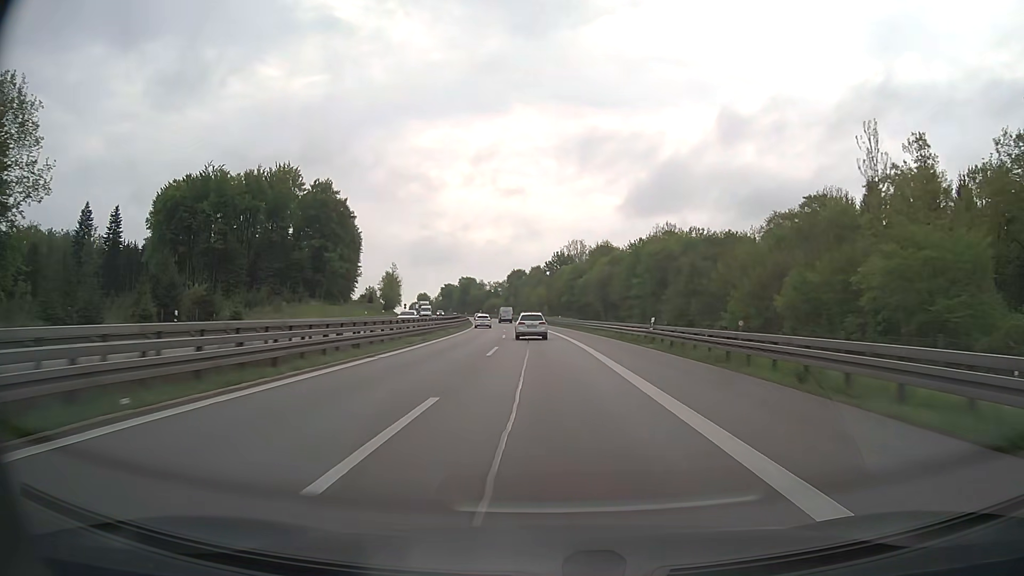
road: motorway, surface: asphalt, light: Day
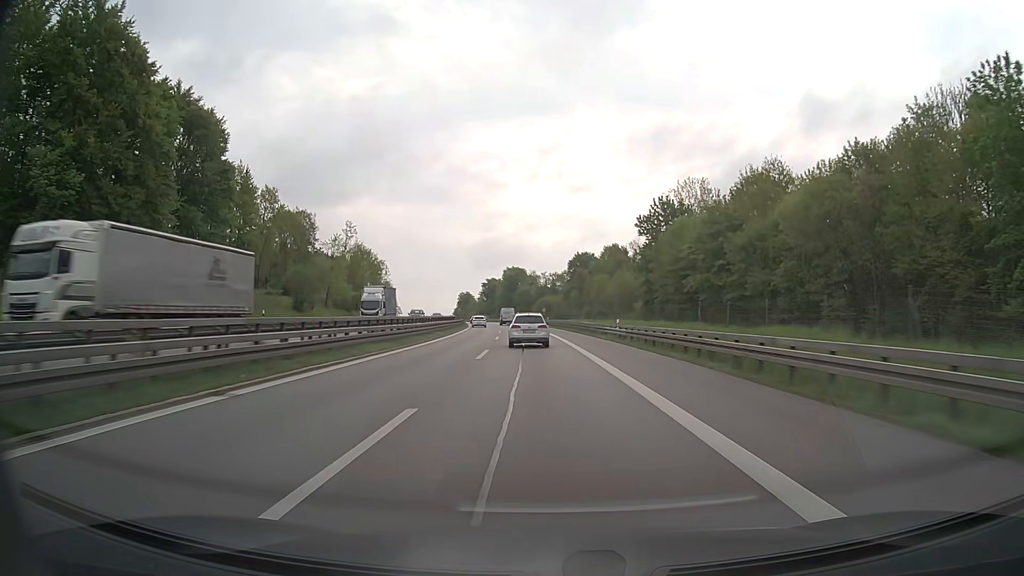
(-4.2, +91.3) m; -5°
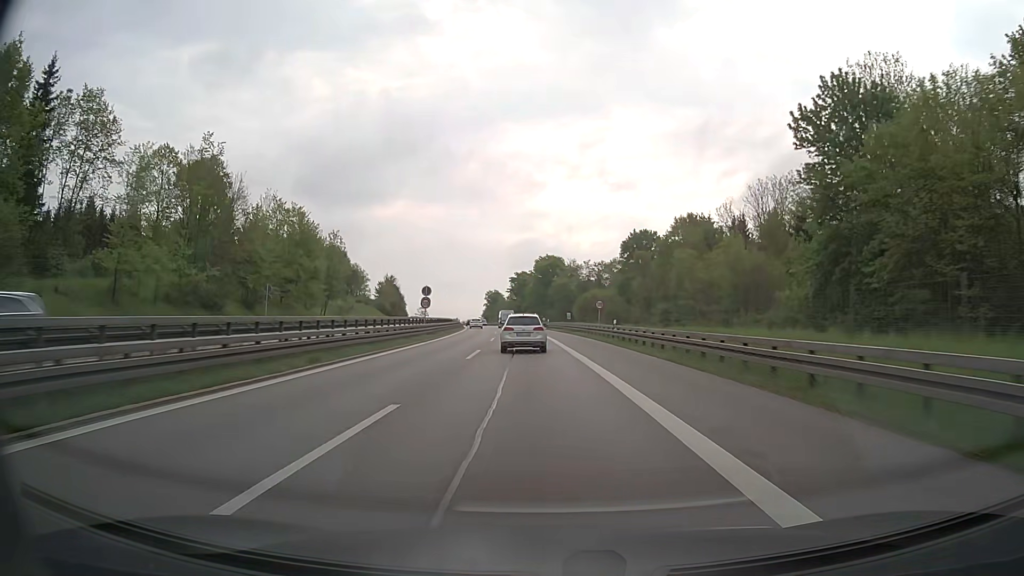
(-1.5, +53.6) m; -3°
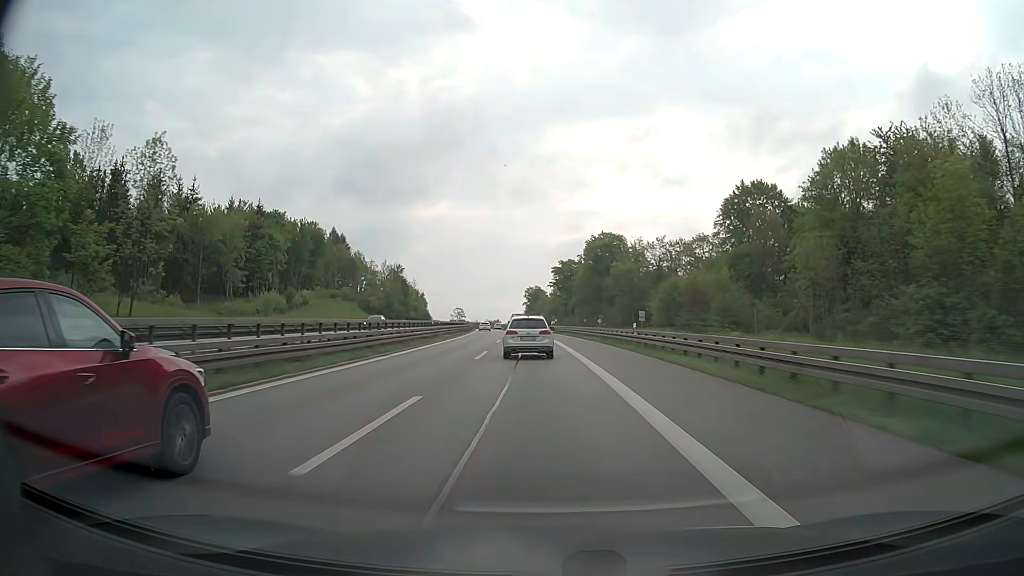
(-1.7, +52.8) m; -4°
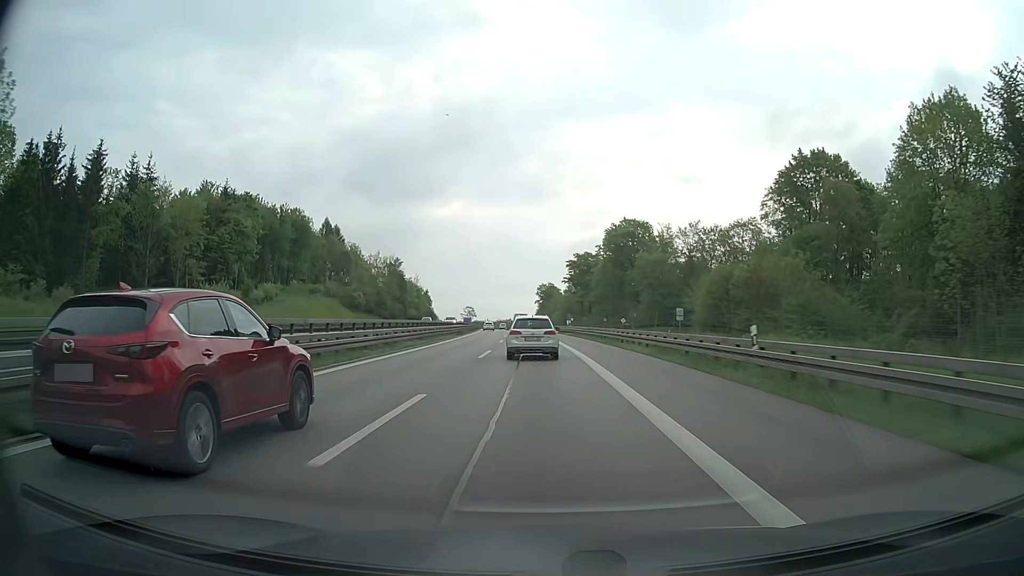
(-0.2, +17.6) m; -1°
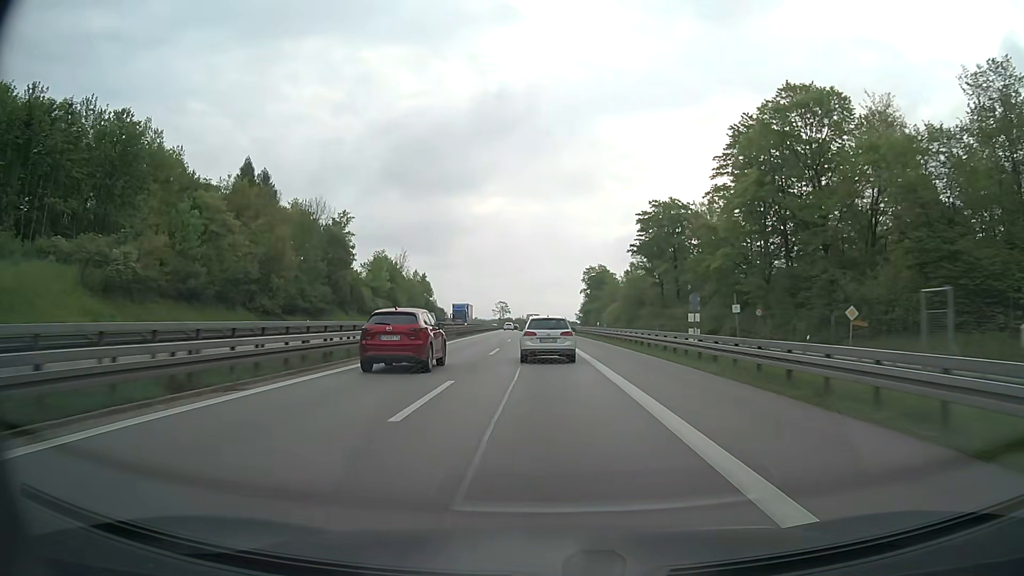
(-2.2, +69.3) m; -4°
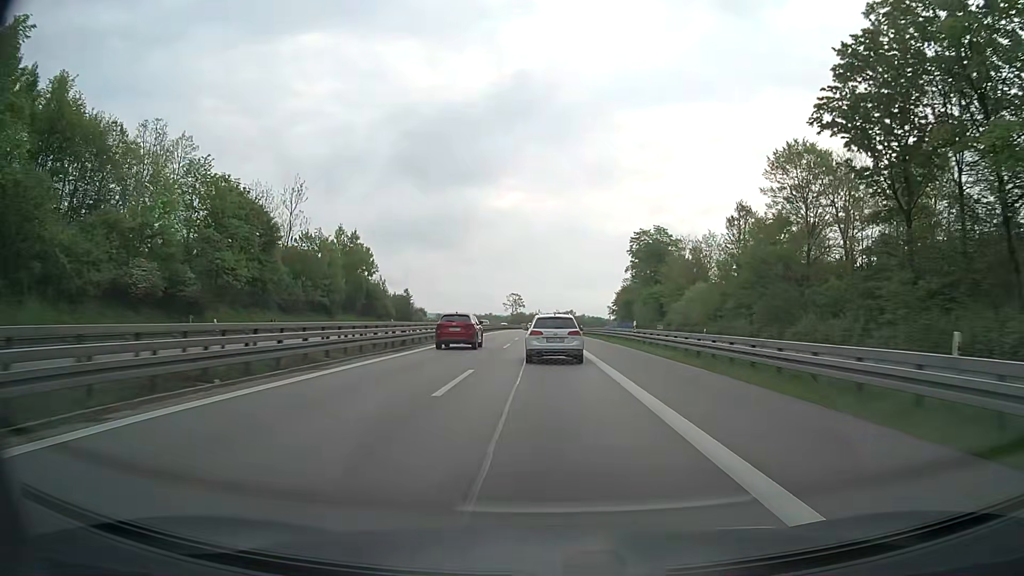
(-1.3, +69.4) m; -2°
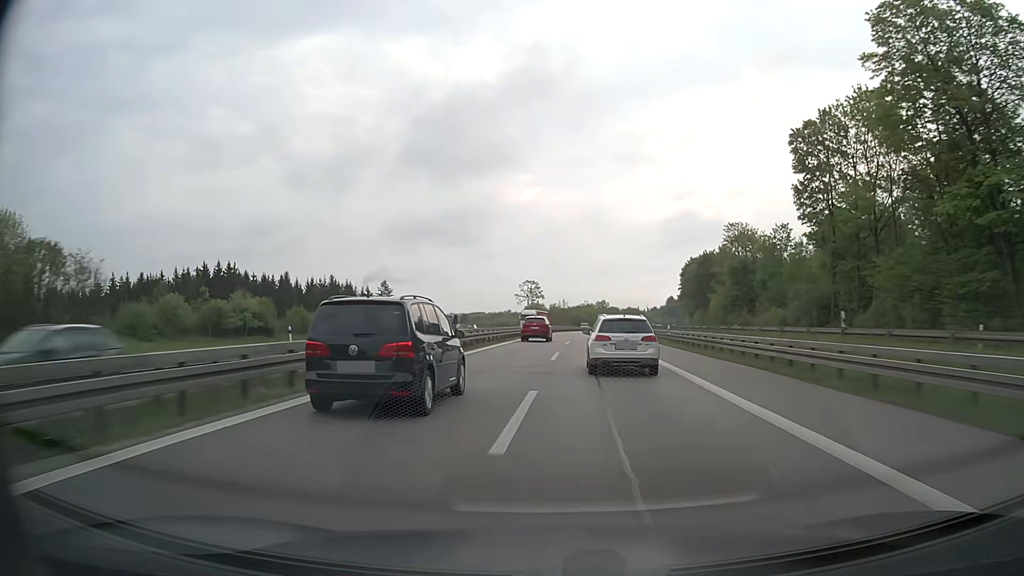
(-1.2, +90.0) m; -2°
(0, +10) (0, +20) (0, +30) (0, +40) (+1, +50) (+1, +60) (+2, +70) (+3, +80) (+4, +90) (+5, +100) m
